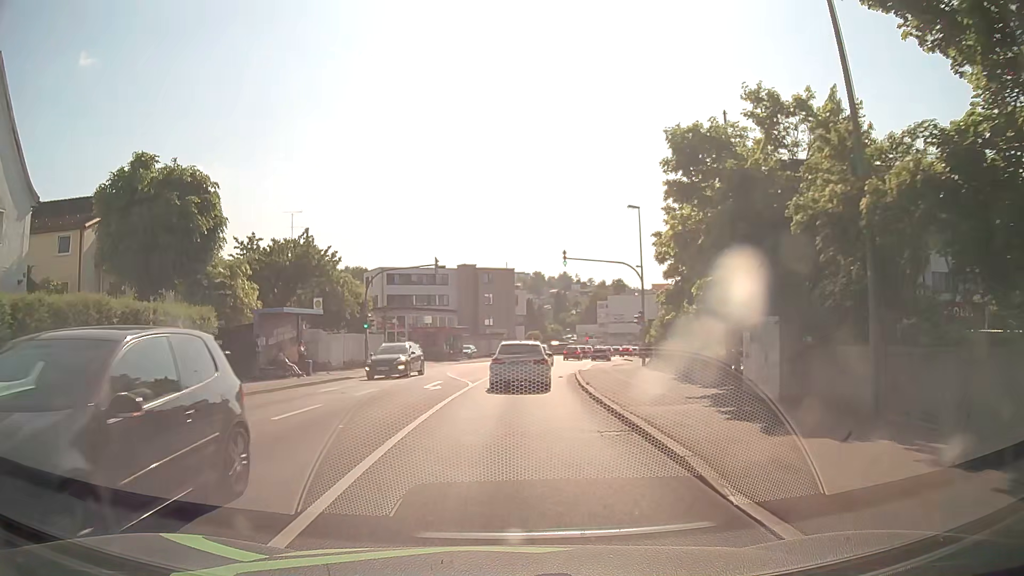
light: Day
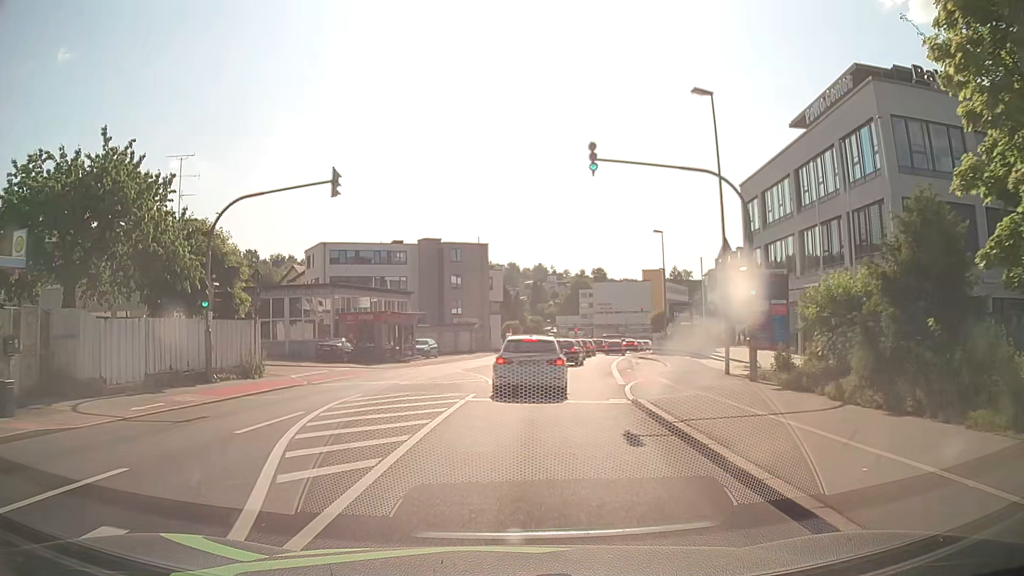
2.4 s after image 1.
(+0.2, +19.9) m; +2°
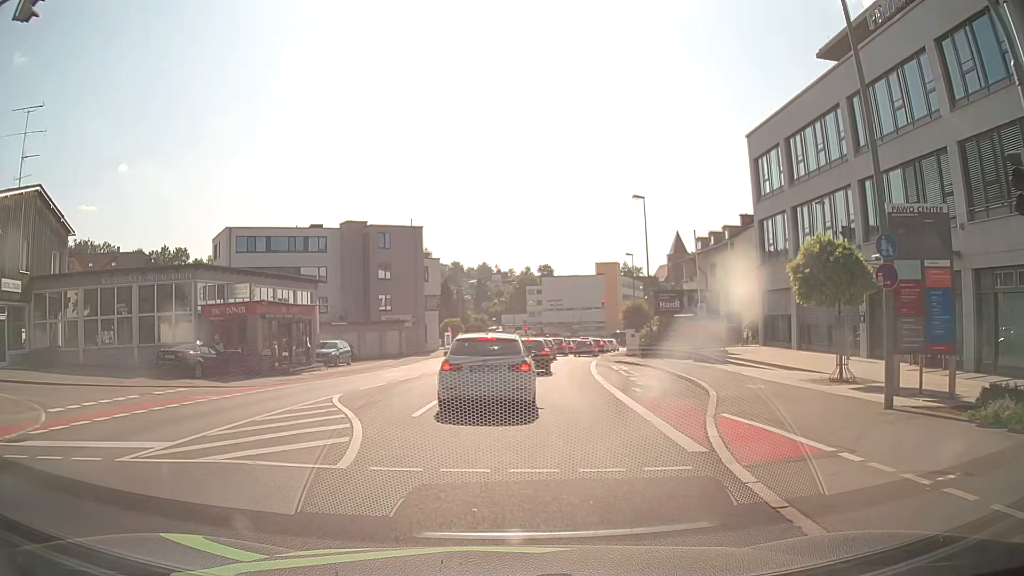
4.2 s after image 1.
(+0.5, +13.1) m; +5°
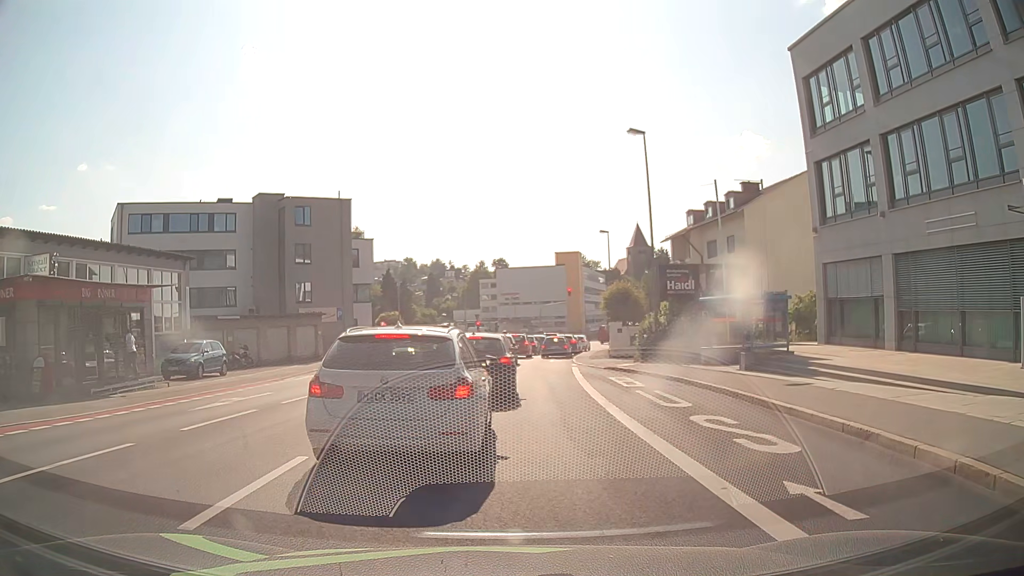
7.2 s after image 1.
(+0.5, +12.7) m; +5°
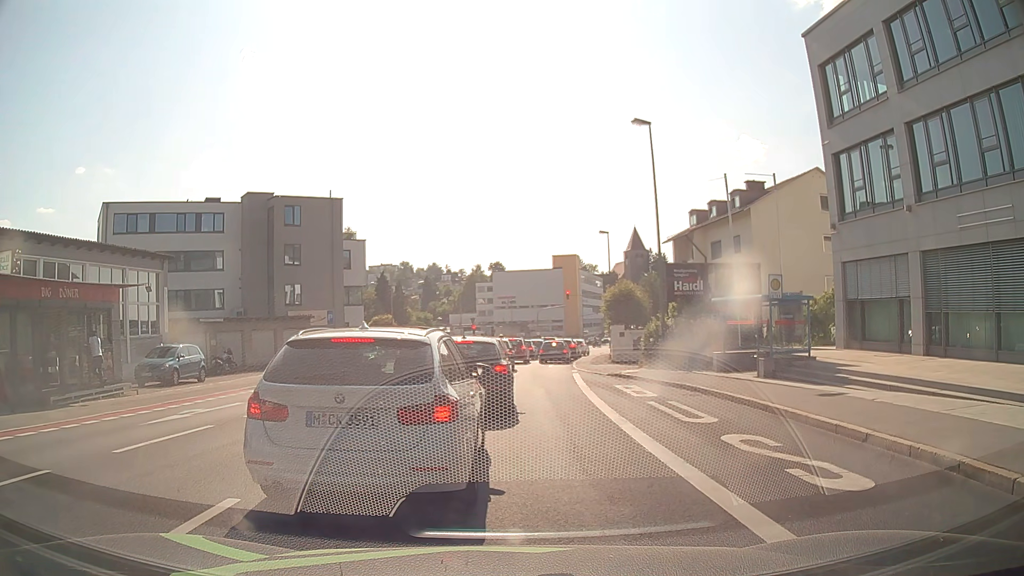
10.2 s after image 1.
(-0.1, +1.8) m; -2°
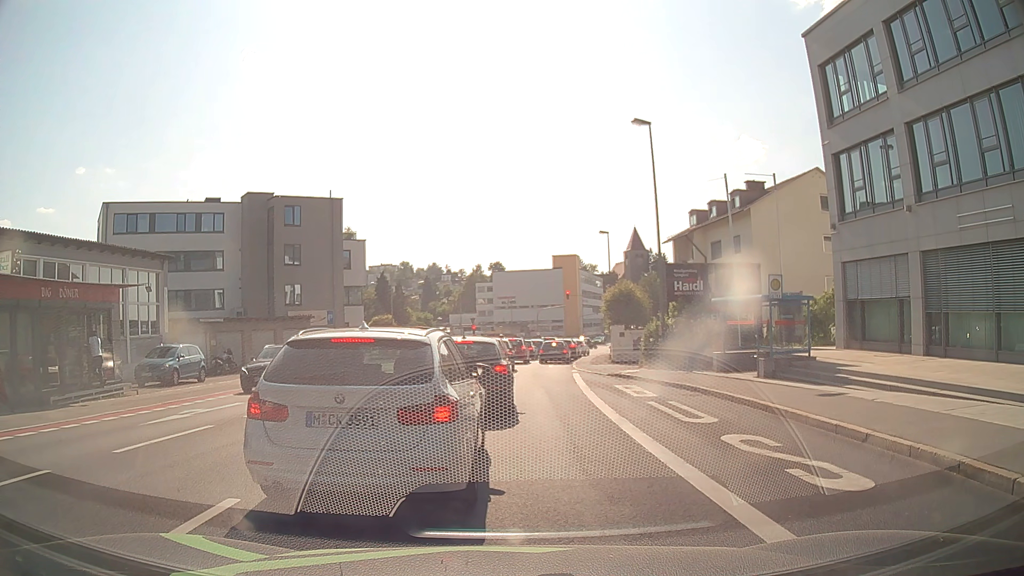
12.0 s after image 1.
(0.0, 0.0) m; 0°
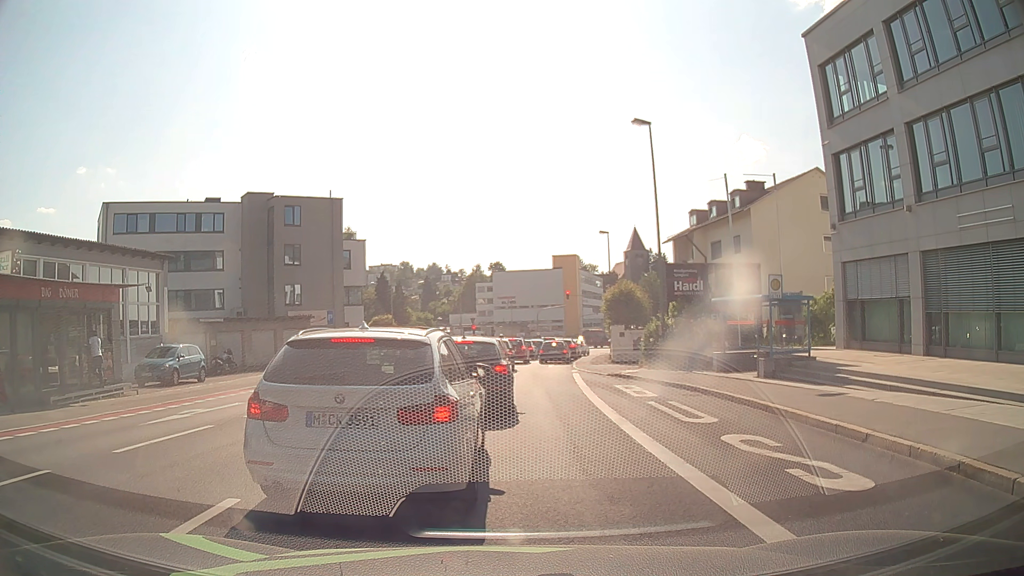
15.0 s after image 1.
(0.0, 0.0) m; 0°
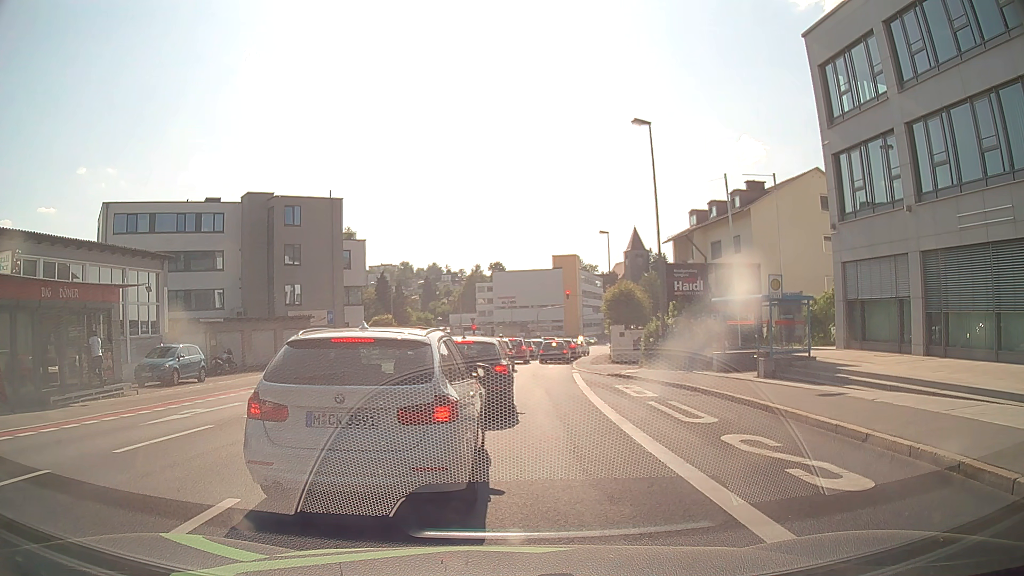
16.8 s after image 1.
(0.0, 0.0) m; 0°
(0, +10) (+1, +20) (+1, +30) (+2, +40) (+4, +50) (+6, +60) (+8, +69) (+11, +79) (+15, +88) (+19, +97) m
